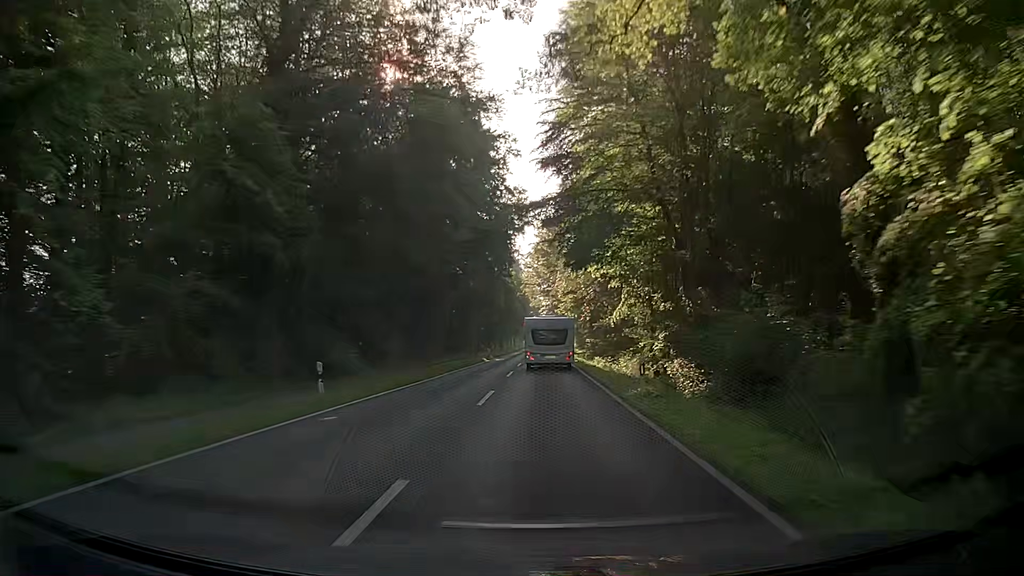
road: secondary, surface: asphalt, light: Day
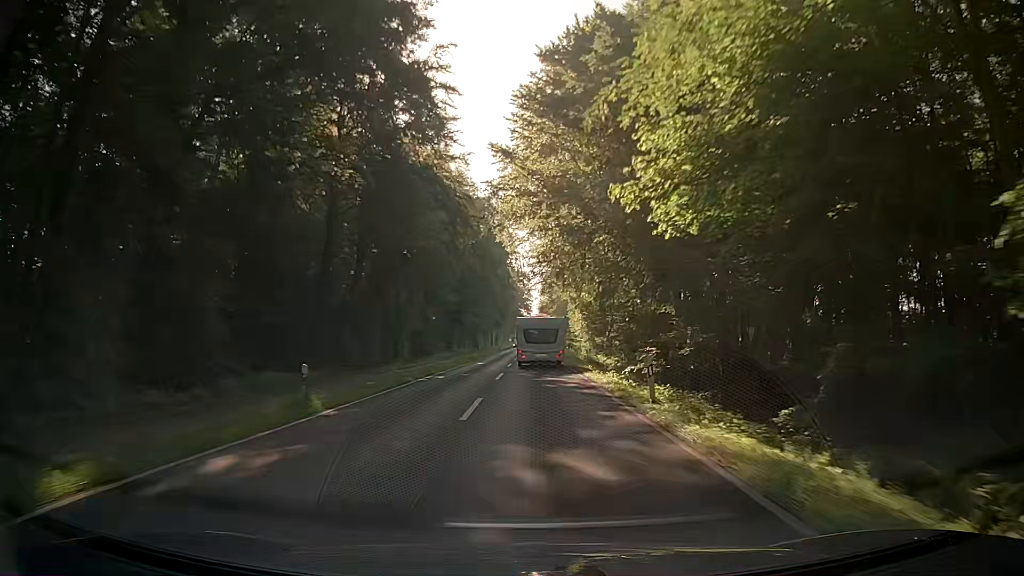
(+0.9, +50.9) m; +1°
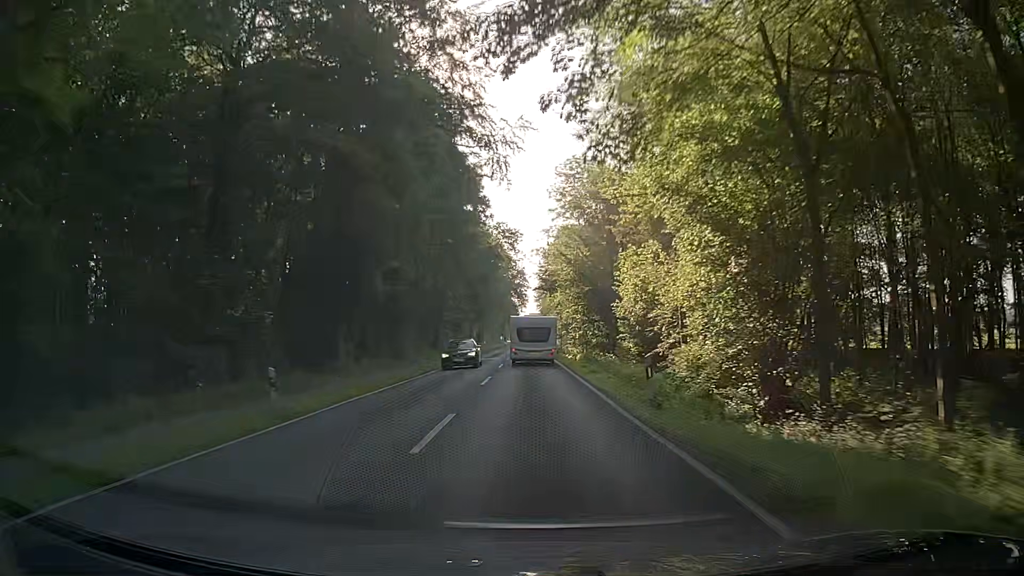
(+0.4, +51.5) m; 0°
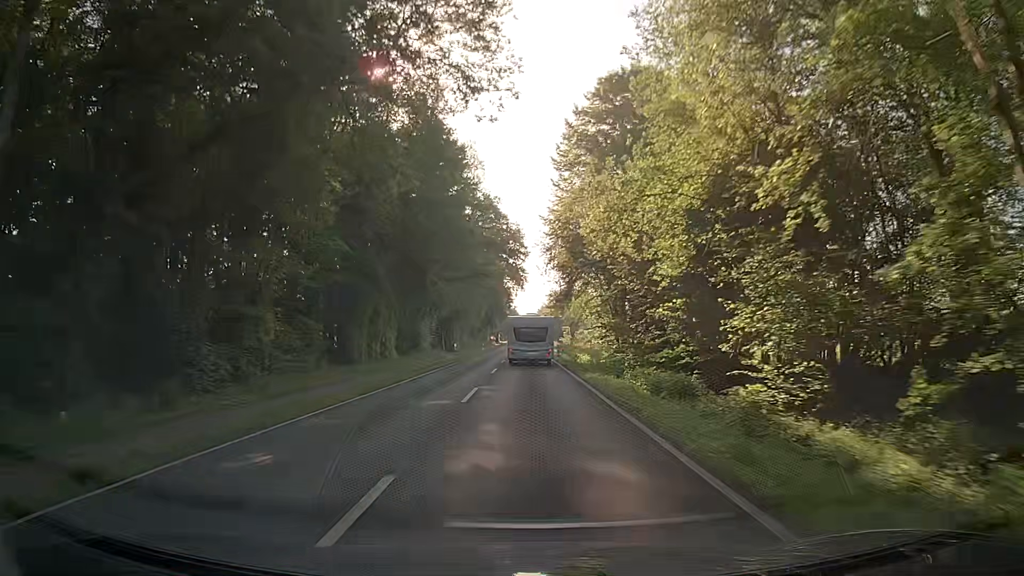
(+0.6, +65.6) m; 0°
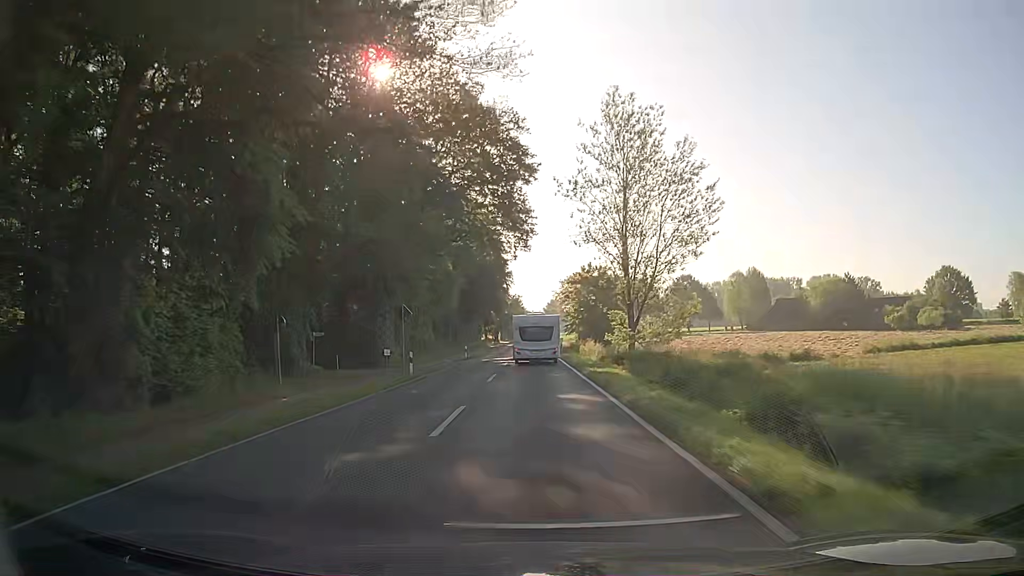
(+0.5, +53.1) m; +1°
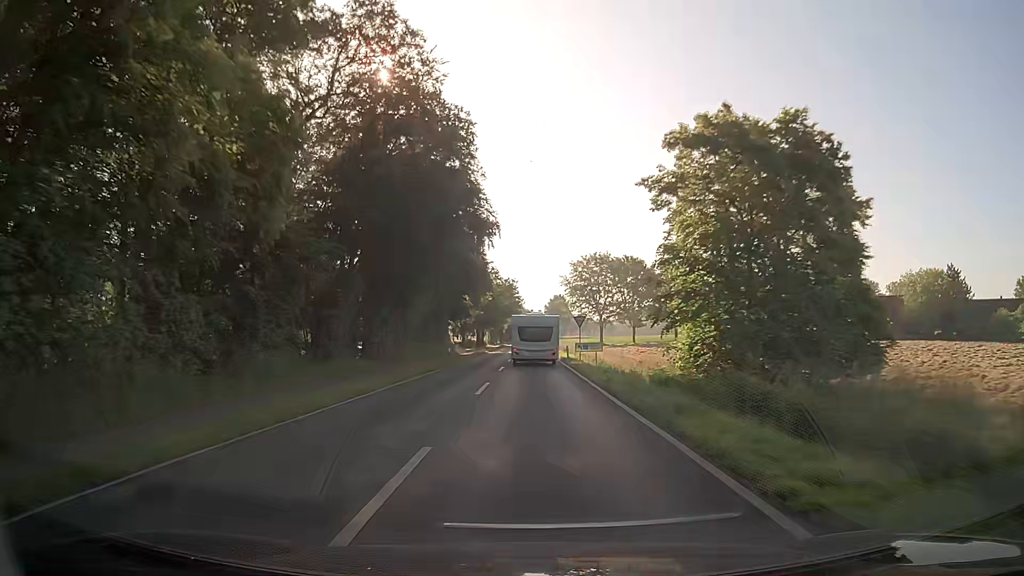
(-0.6, +53.3) m; 0°
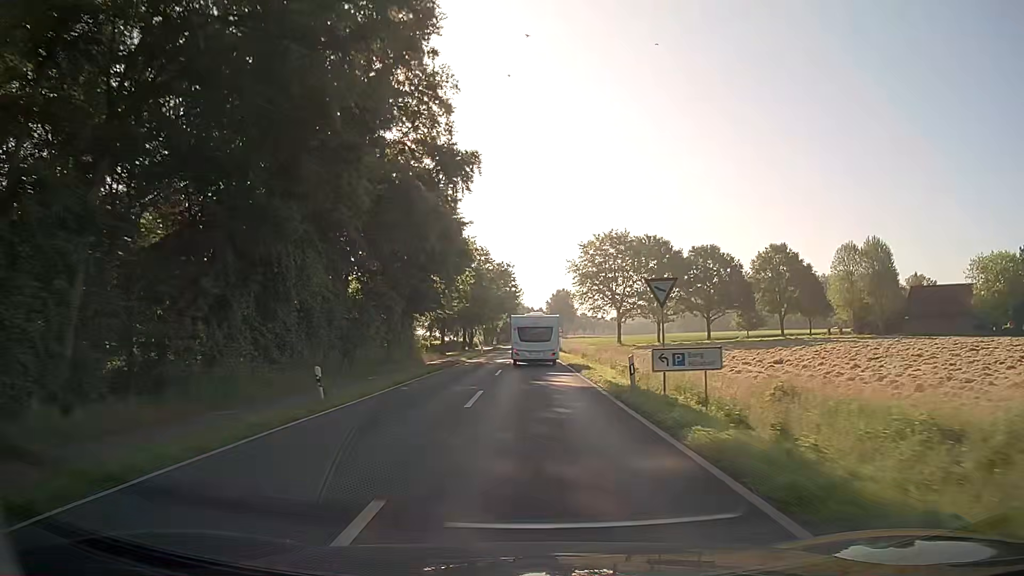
(-0.3, +26.7) m; 0°
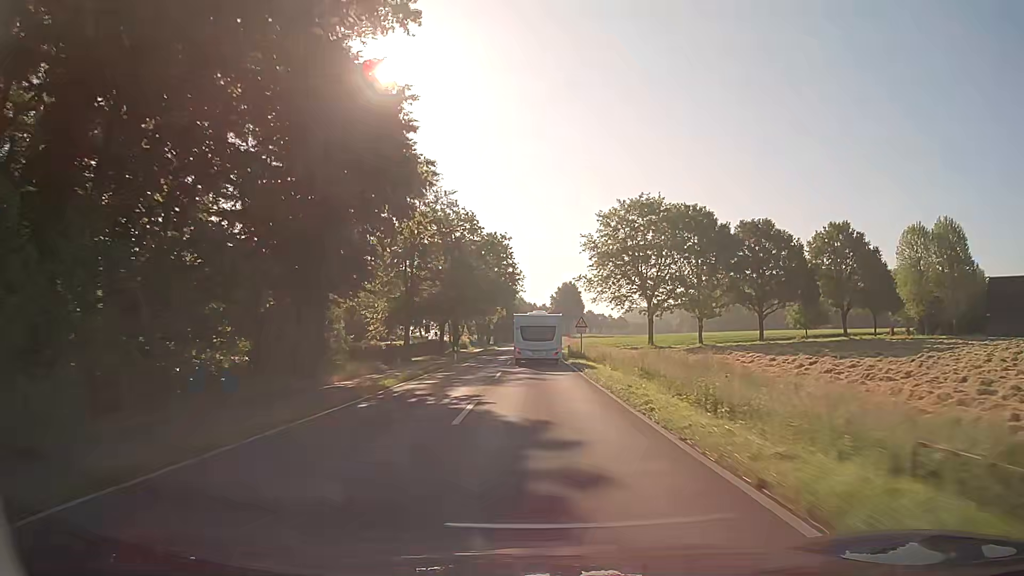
(-0.2, +26.7) m; -1°
(0, +10) (0, +20) (0, +30) (0, +40) (0, +50) (0, +60) (+1, +70) (+1, +80) (+1, +90) (+1, +100) m
